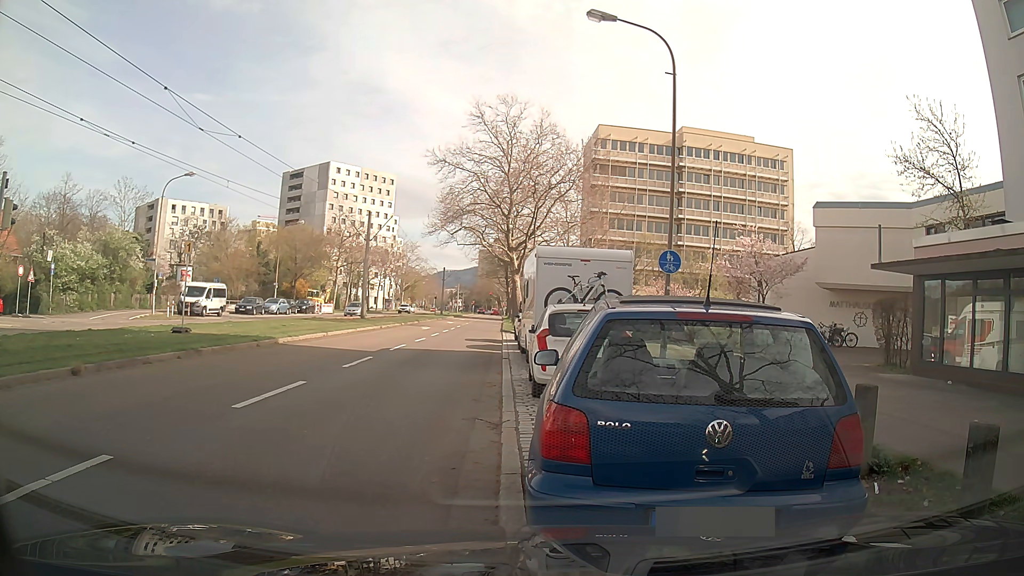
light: Day
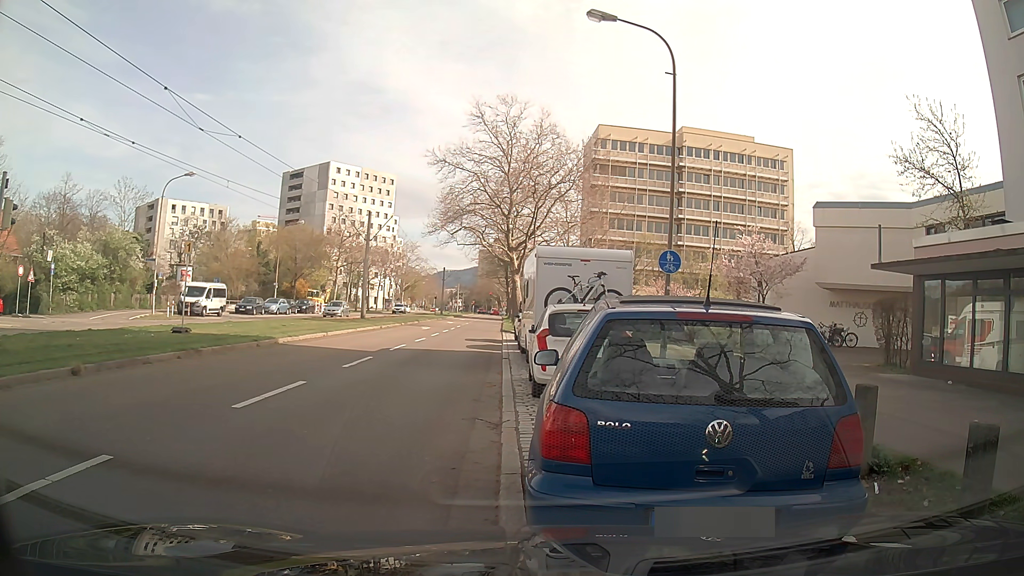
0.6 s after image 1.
(0.0, 0.0) m; 0°
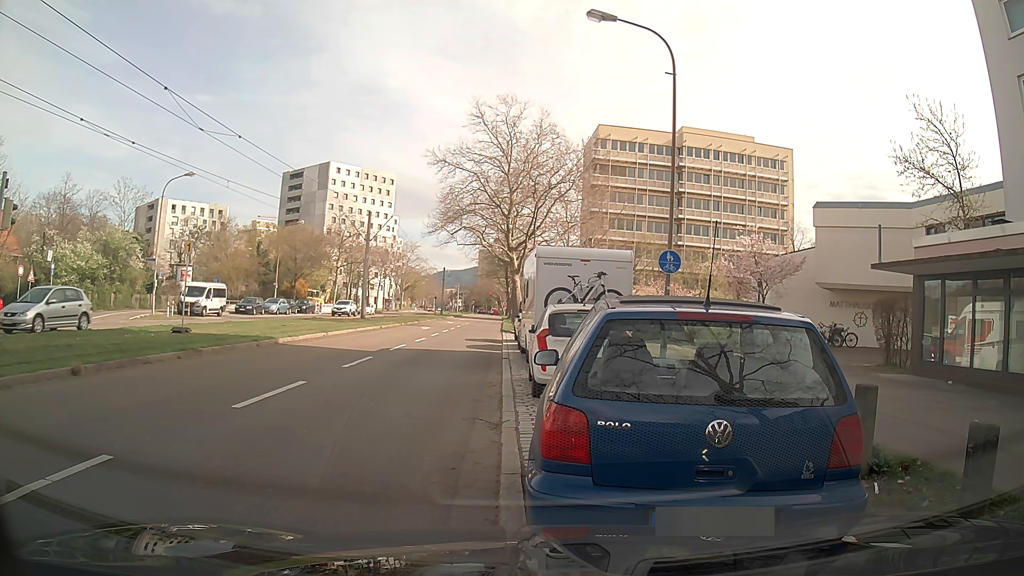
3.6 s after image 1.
(0.0, 0.0) m; 0°
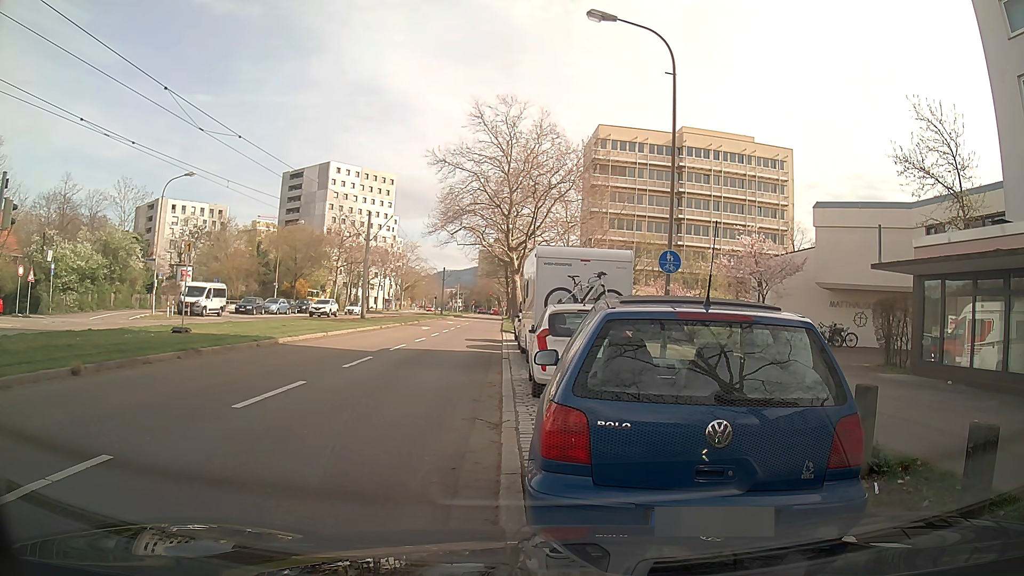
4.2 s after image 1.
(0.0, 0.0) m; 0°
